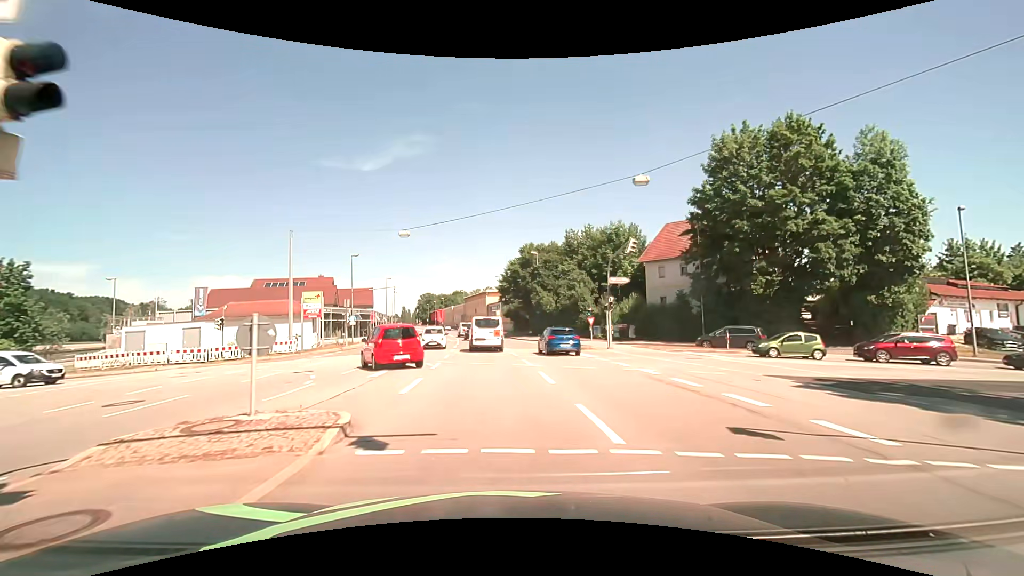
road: primary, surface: asphalt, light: Day
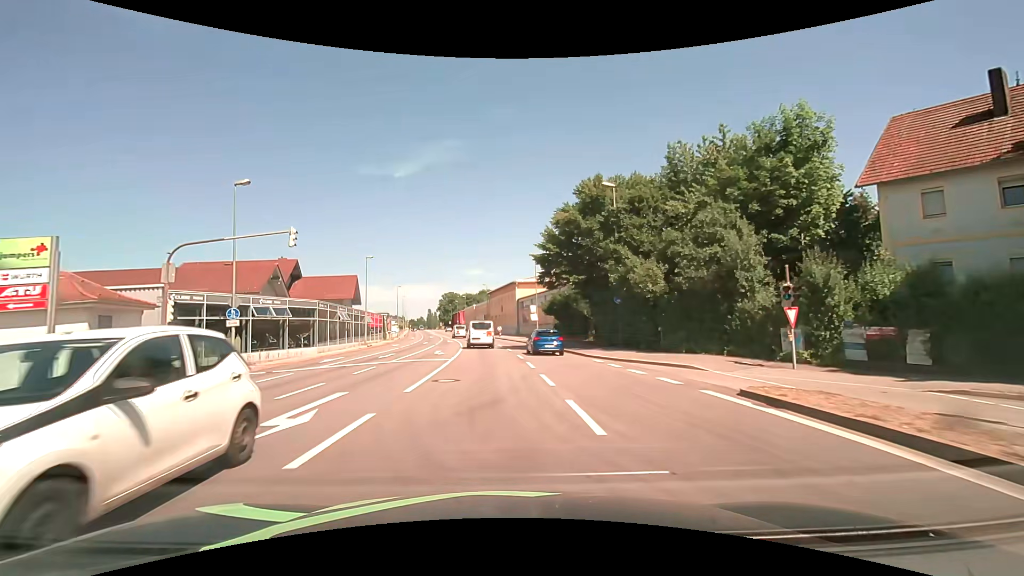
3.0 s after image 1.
(-1.2, +30.2) m; -3°
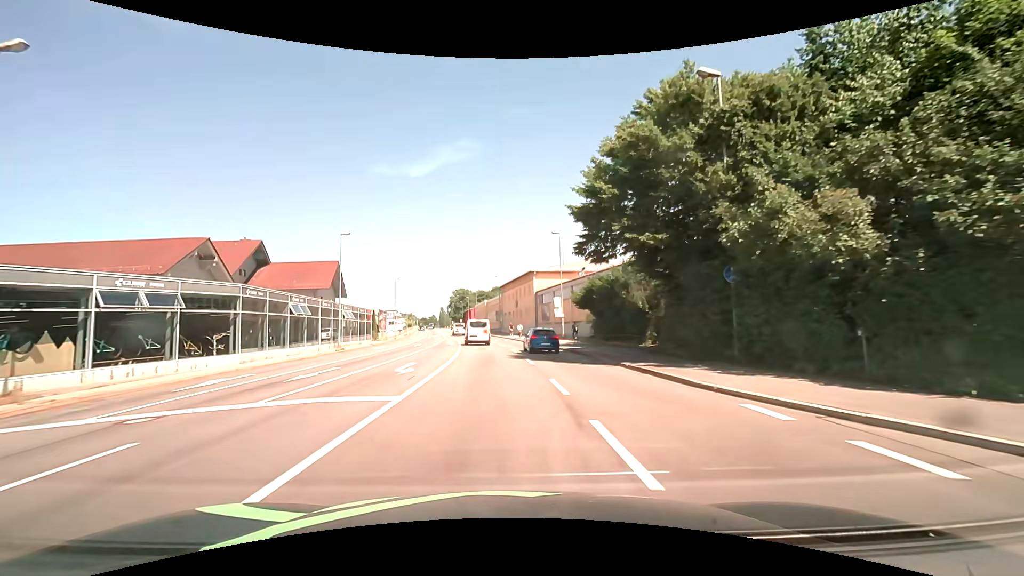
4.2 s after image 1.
(-0.2, +13.8) m; -2°
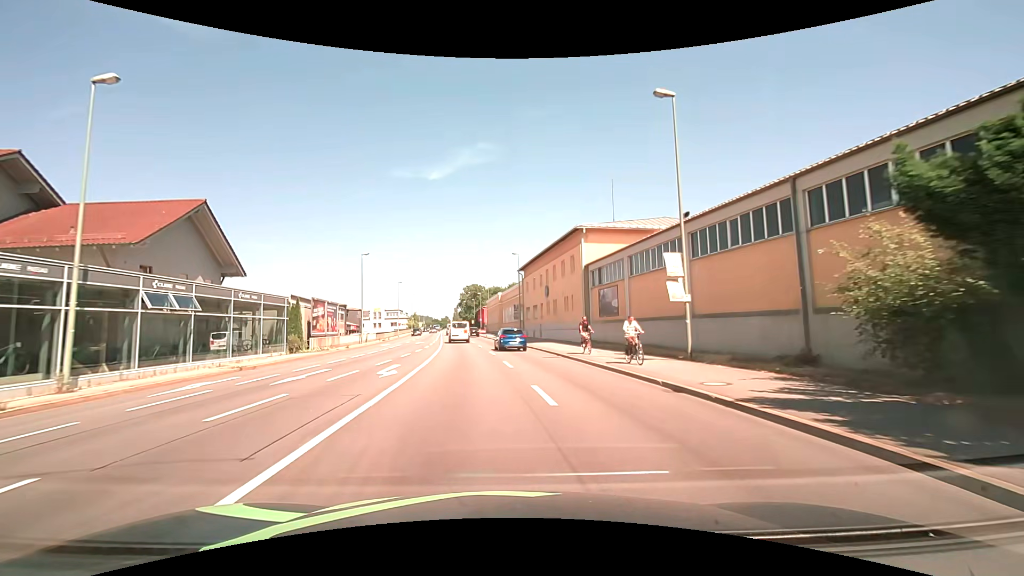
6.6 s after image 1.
(-0.7, +28.9) m; -1°
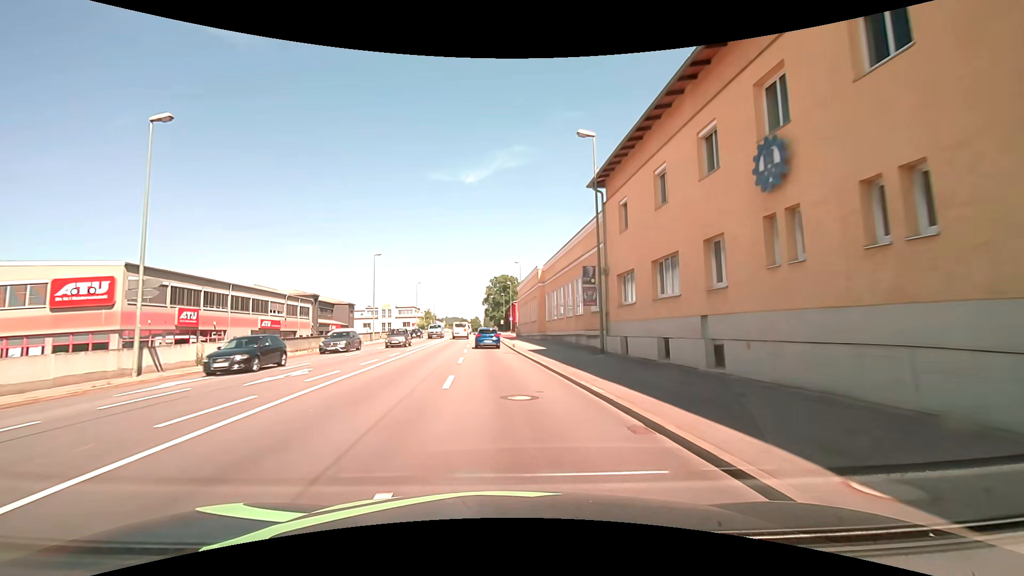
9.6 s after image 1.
(-1.3, +37.1) m; -4°
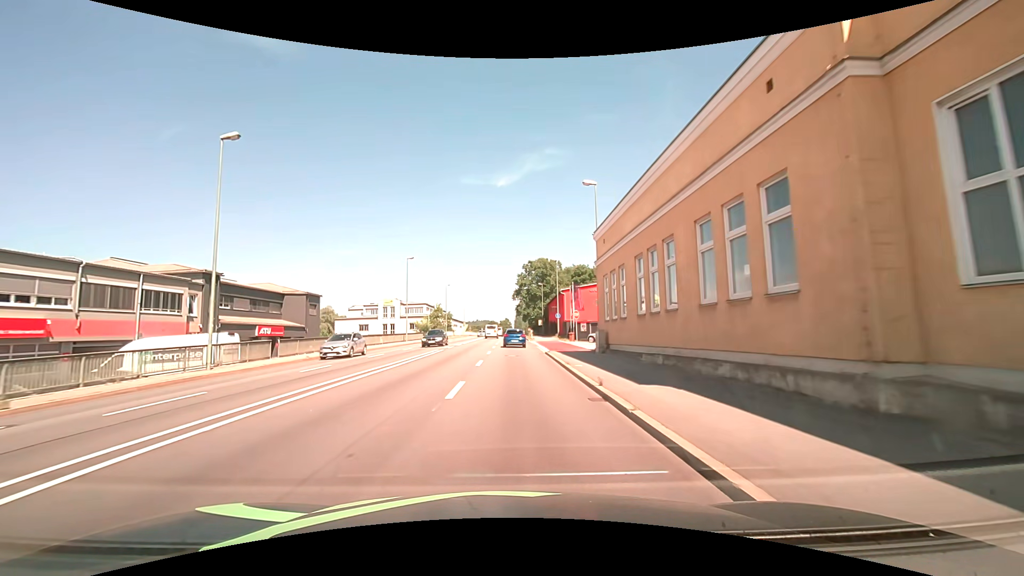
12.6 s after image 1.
(-1.7, +37.6) m; -4°
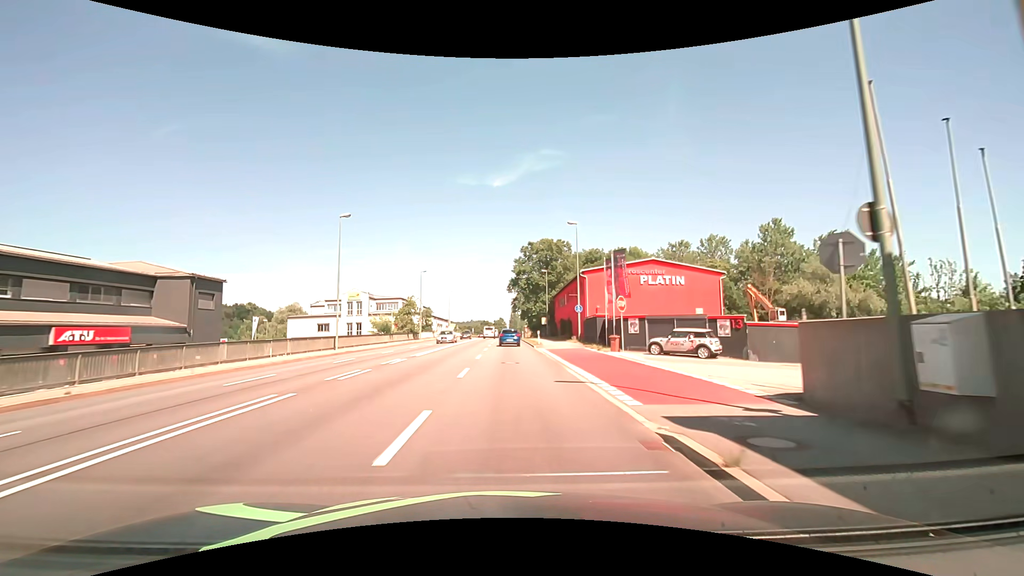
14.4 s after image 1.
(+0.1, +22.7) m; +1°
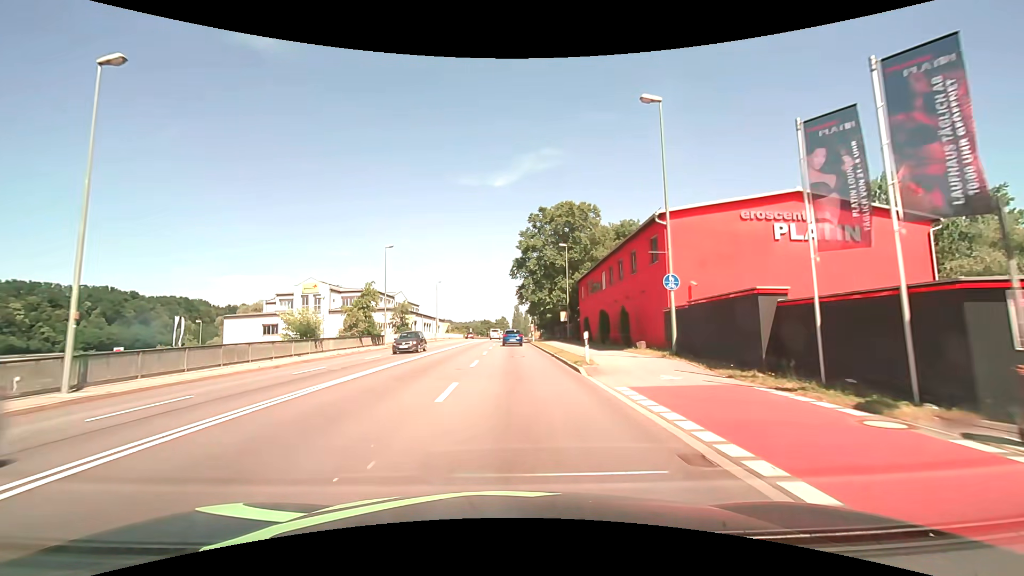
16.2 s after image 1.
(-0.2, +22.8) m; -1°
(0, +10) (0, +20) (0, +30) (0, +40) (0, +50) (0, +60) (0, +70) (0, +80) (+1, +90) (+1, +100) m
